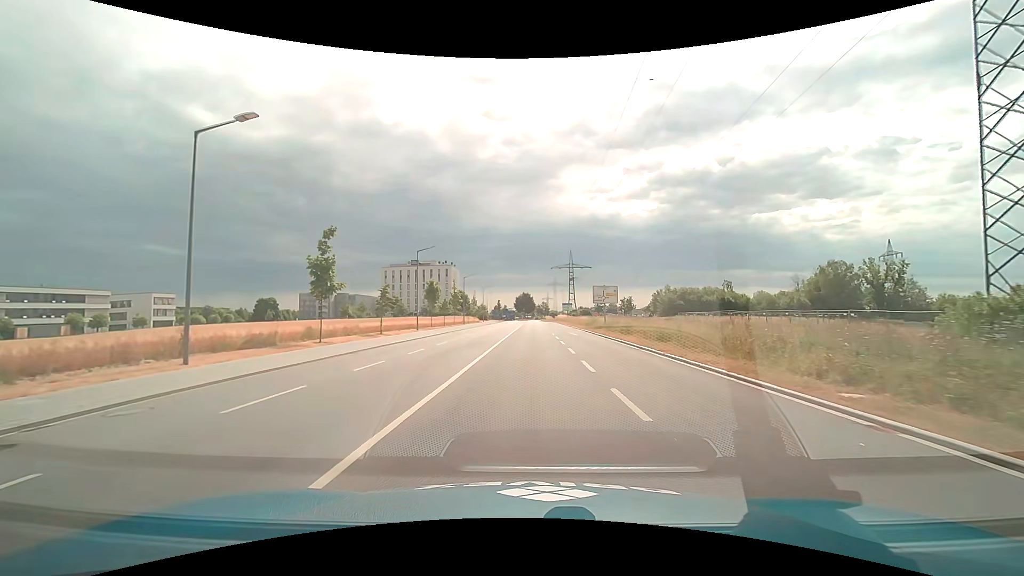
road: tertiary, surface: asphalt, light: Day
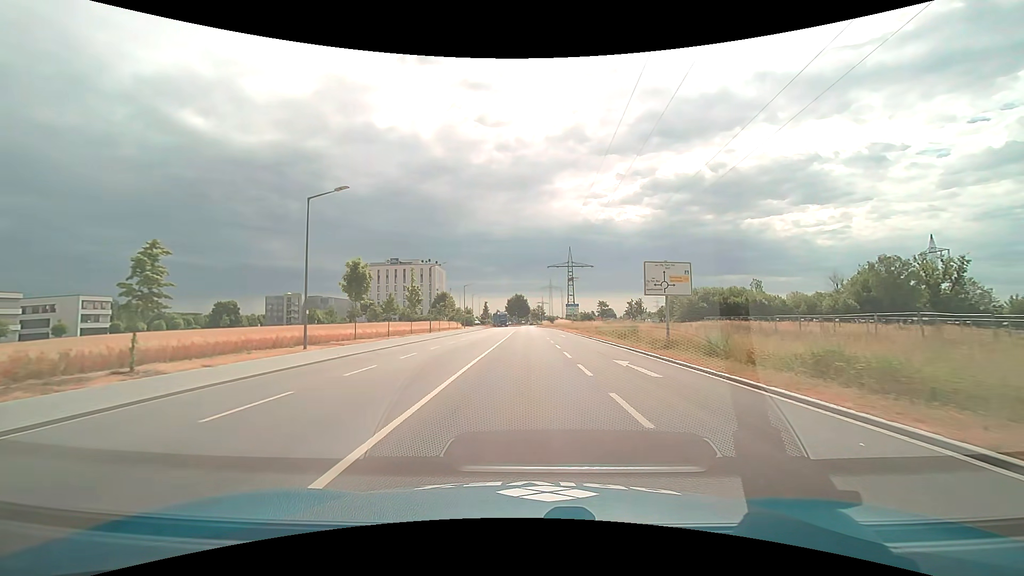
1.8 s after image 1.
(+0.1, +24.4) m; 0°
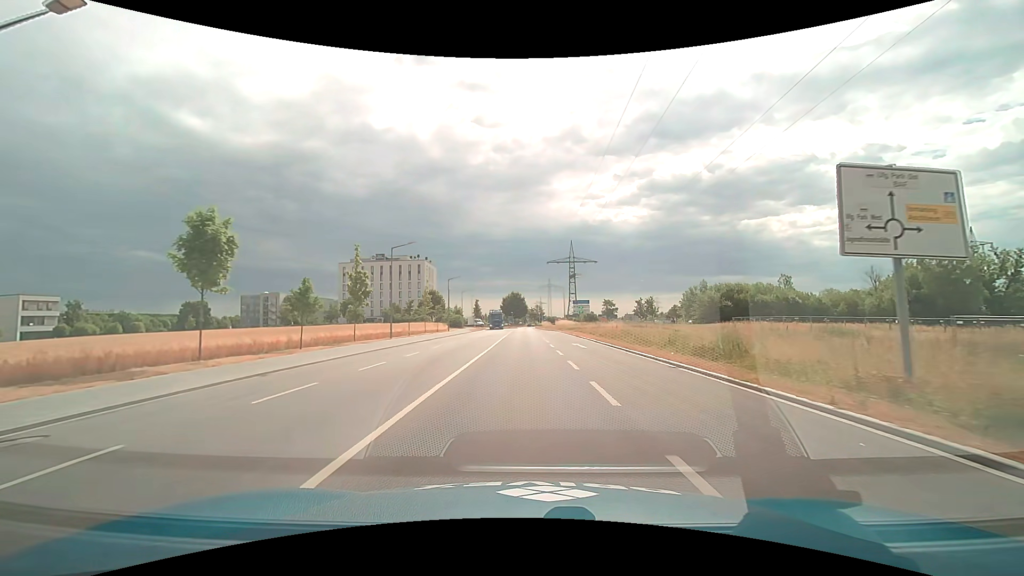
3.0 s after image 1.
(+0.1, +16.3) m; 0°
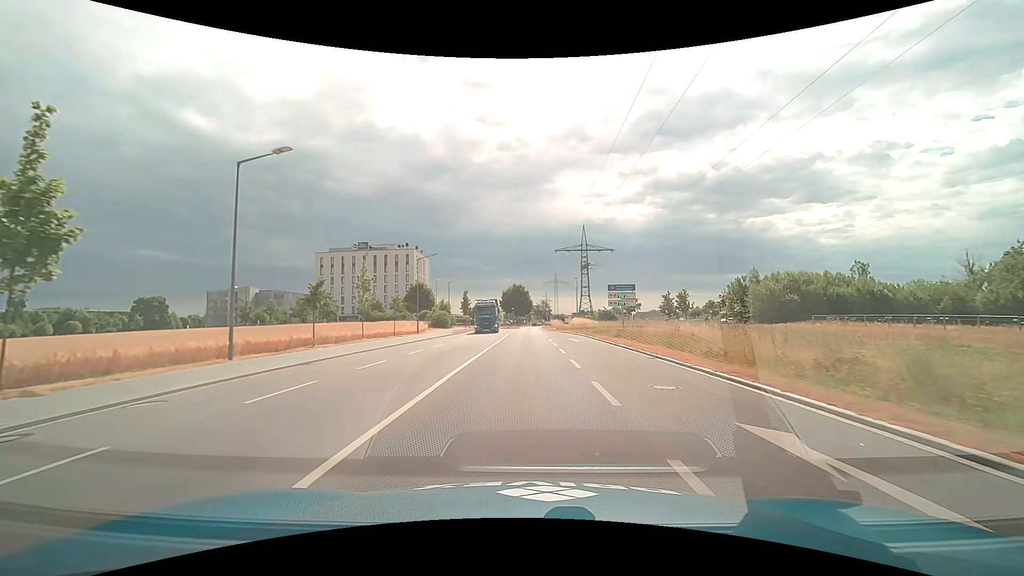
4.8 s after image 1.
(-0.1, +24.2) m; 0°
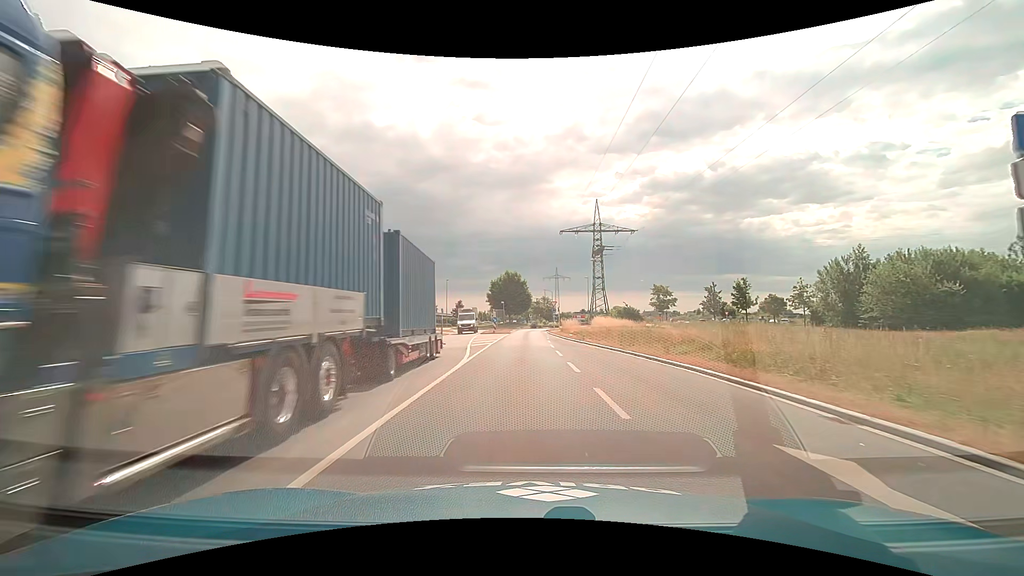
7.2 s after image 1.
(0.0, +31.0) m; 0°
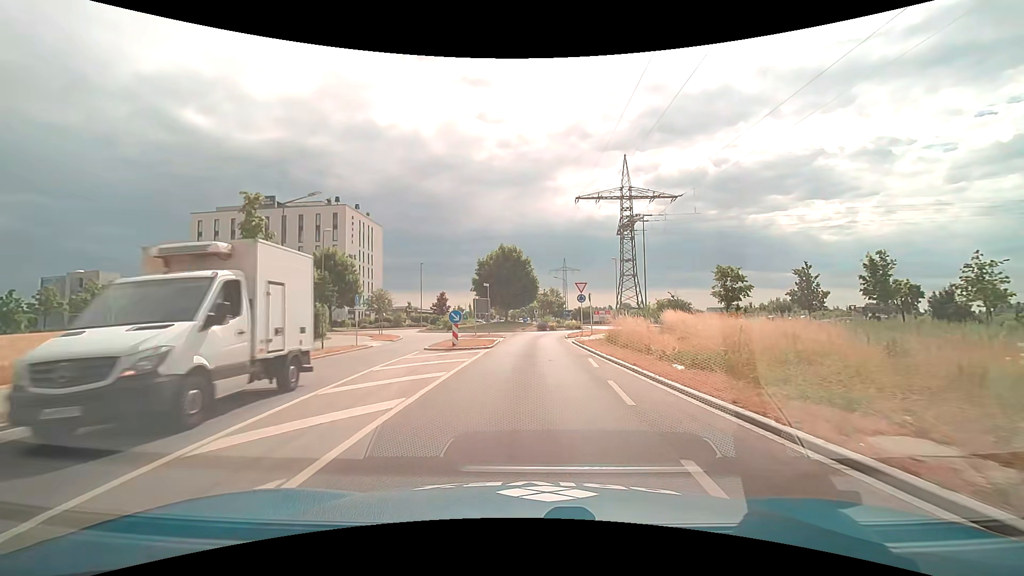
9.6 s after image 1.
(-0.2, +28.9) m; -1°
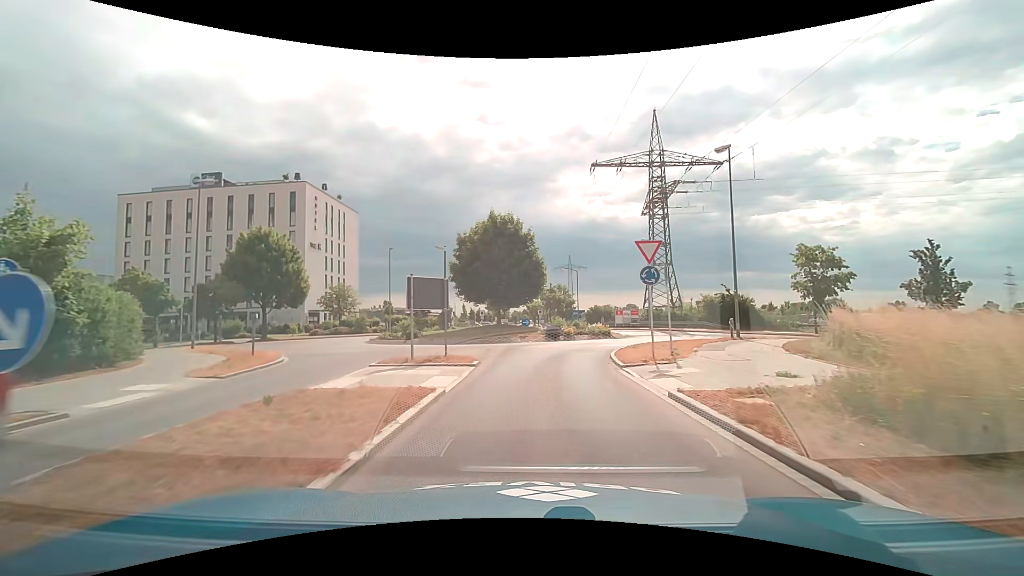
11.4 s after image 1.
(0.0, +18.6) m; 0°
(0, +10) (+1, +20) (+7, +28) (+13, +36) (+15, +45) (+11, +54) (+3, +60) (-7, +60) (-16, +56) (-26, +53) m
